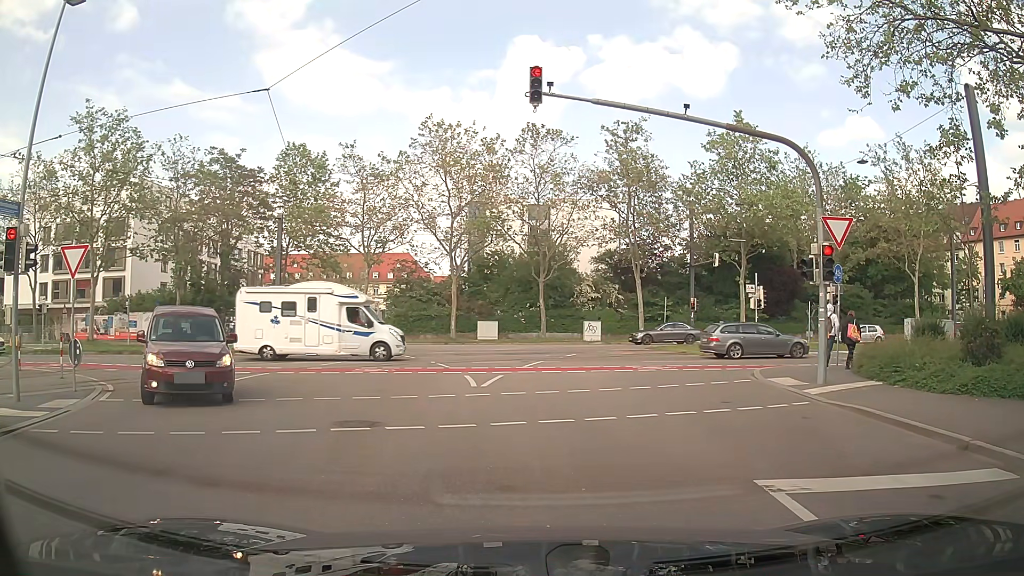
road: tertiary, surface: asphalt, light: Day
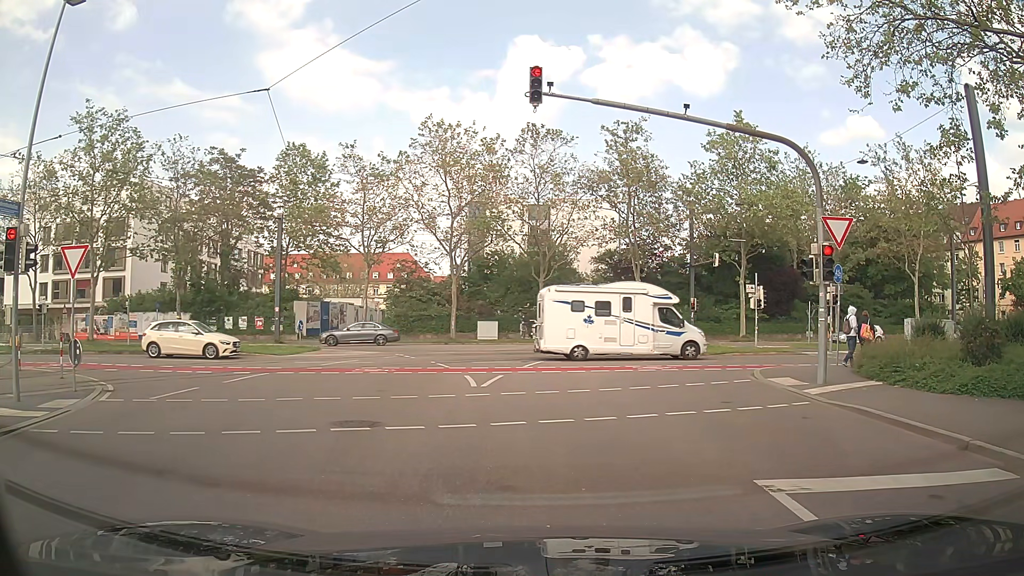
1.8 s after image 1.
(0.0, 0.0) m; 0°
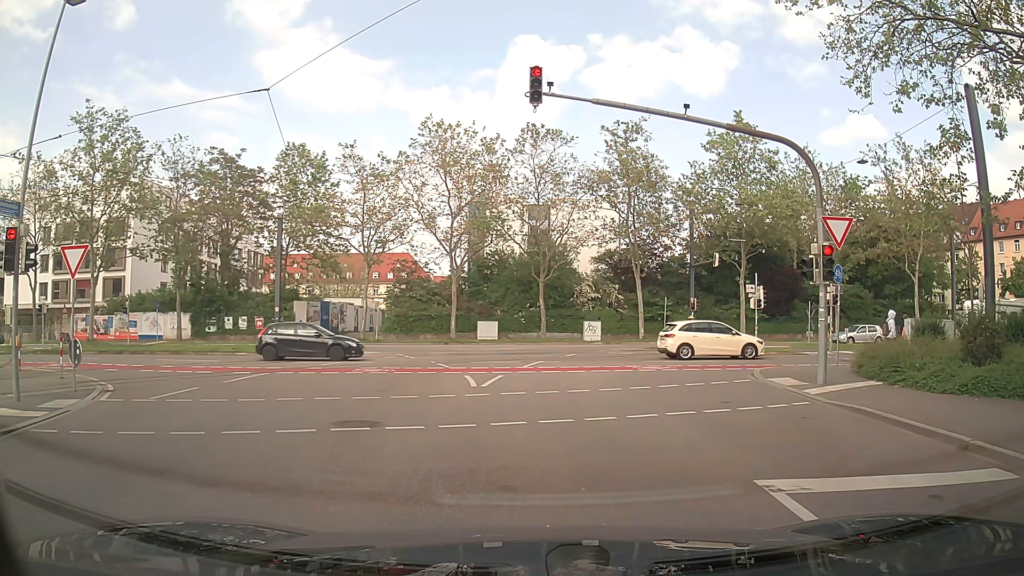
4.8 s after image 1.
(0.0, 0.0) m; 0°
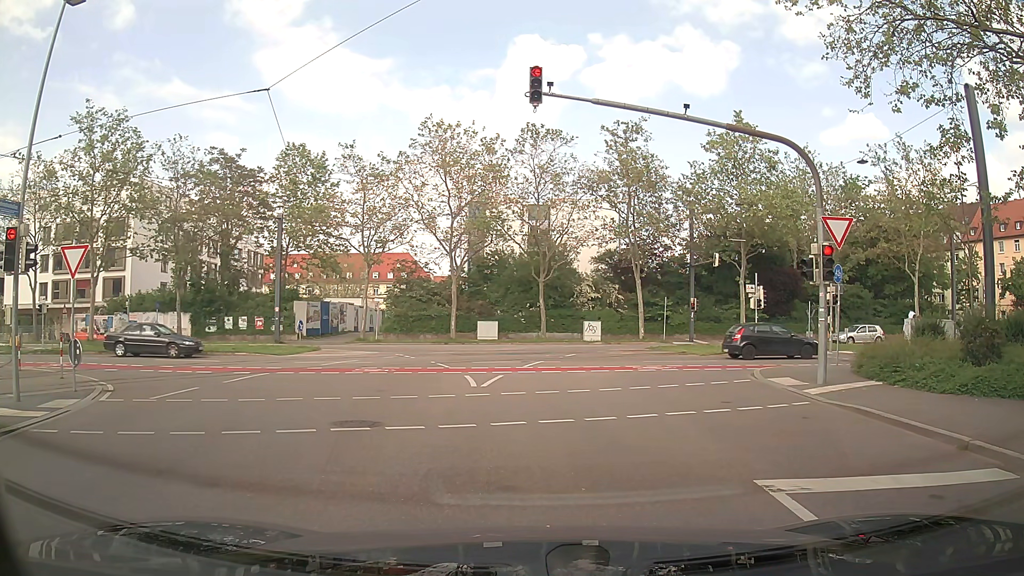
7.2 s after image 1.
(0.0, 0.0) m; 0°
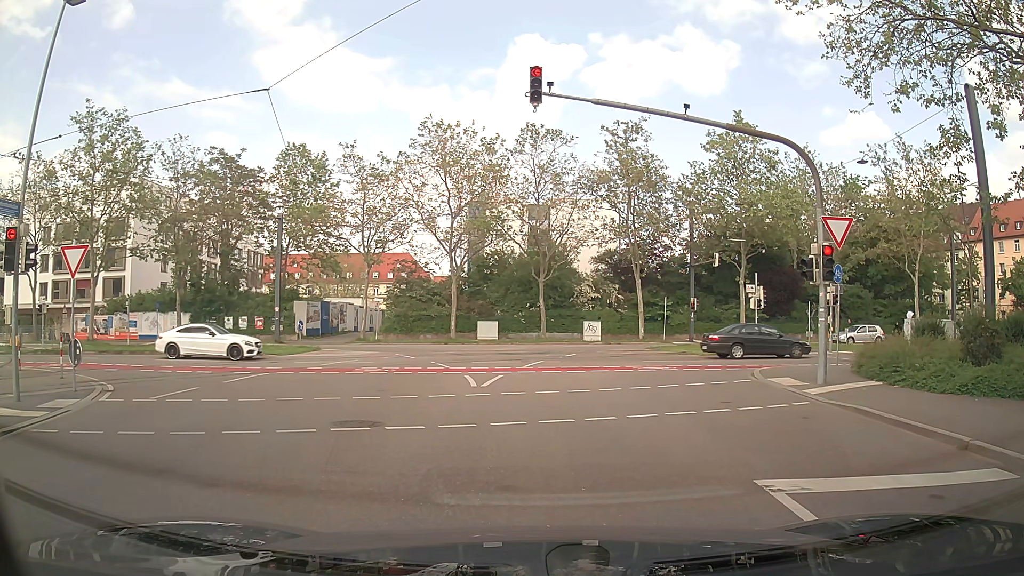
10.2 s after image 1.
(0.0, 0.0) m; 0°
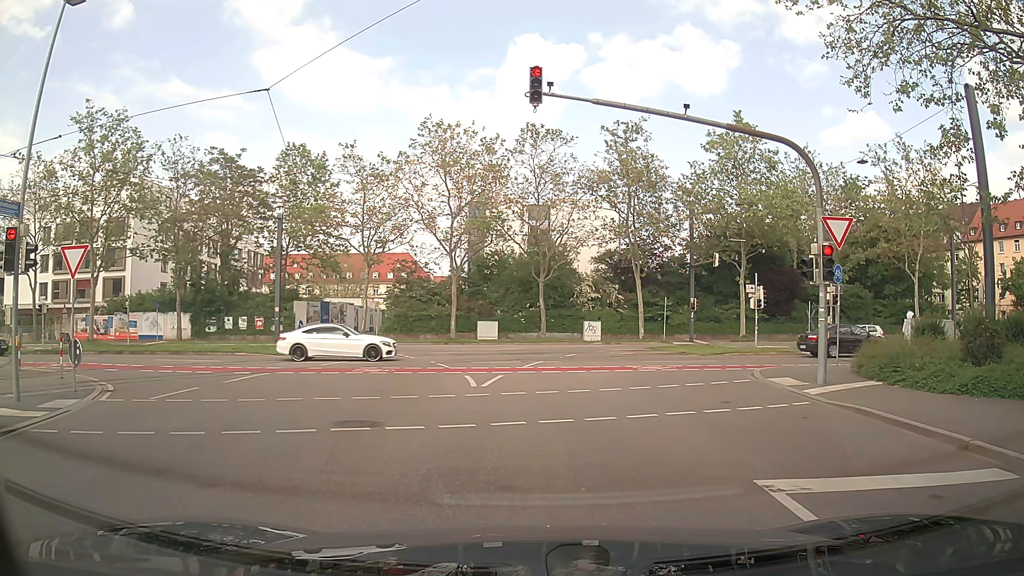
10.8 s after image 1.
(0.0, 0.0) m; 0°
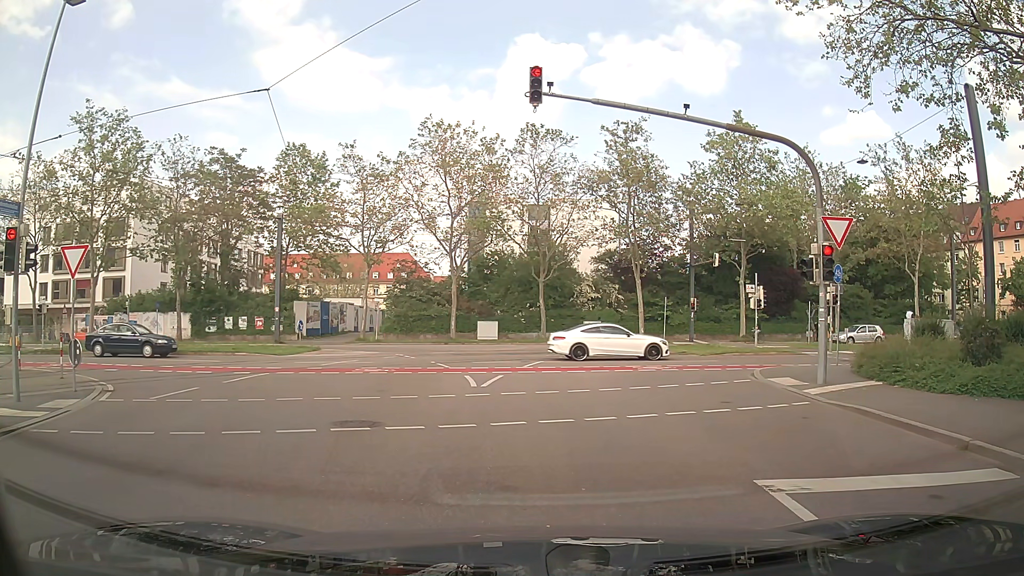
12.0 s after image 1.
(0.0, 0.0) m; 0°
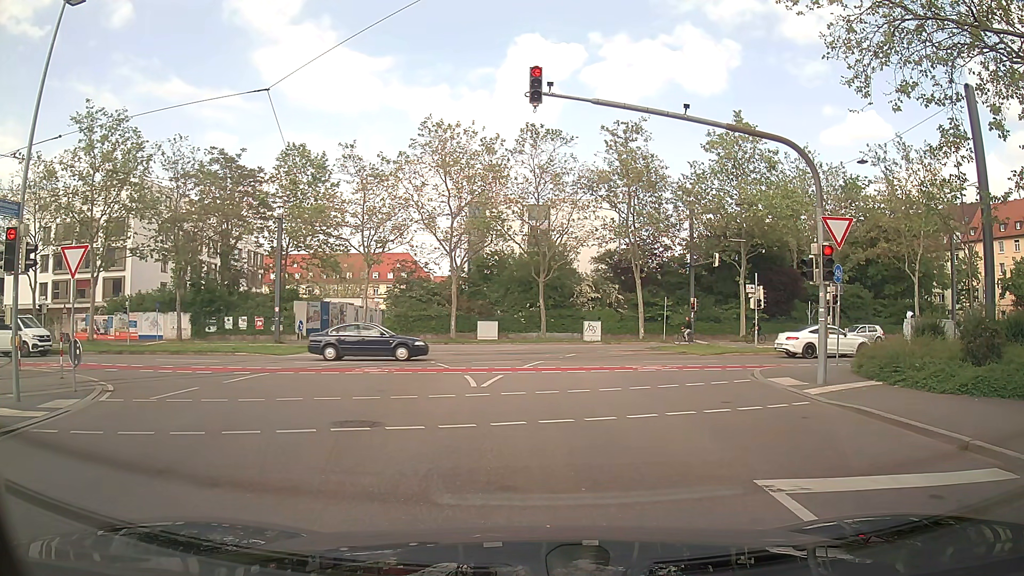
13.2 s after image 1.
(0.0, 0.0) m; 0°
